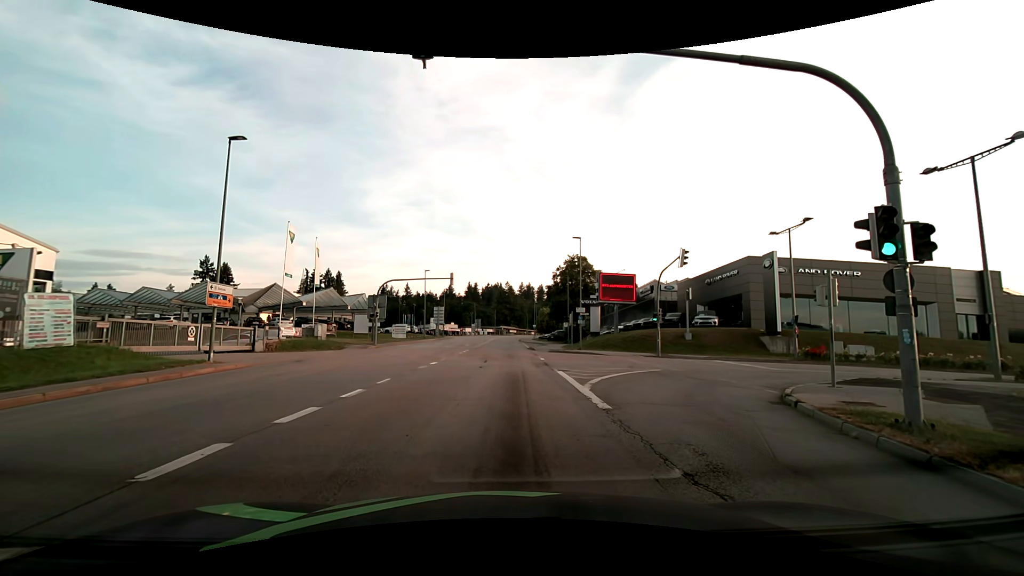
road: tertiary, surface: asphalt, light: Day
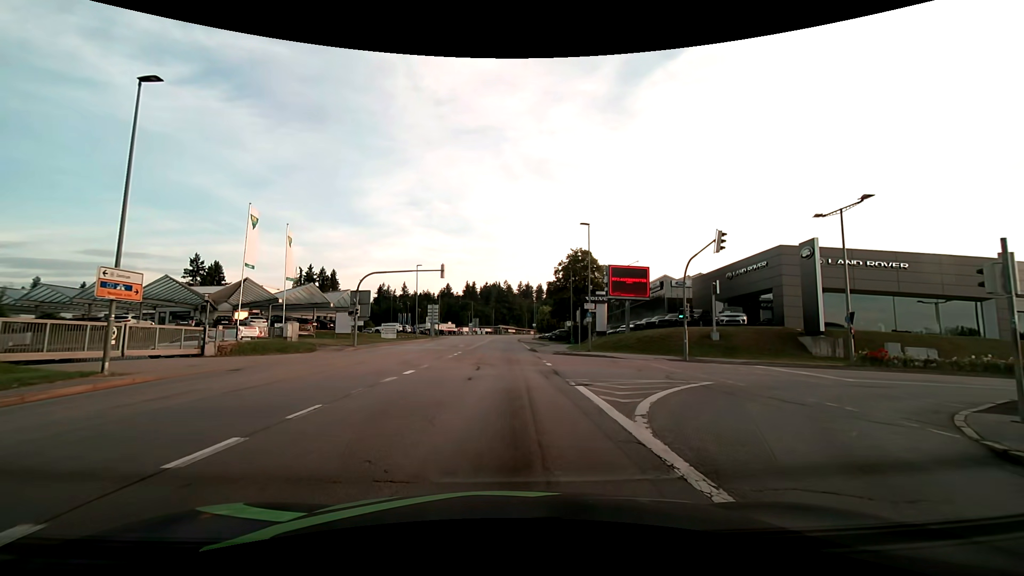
(0.0, +5.9) m; 0°
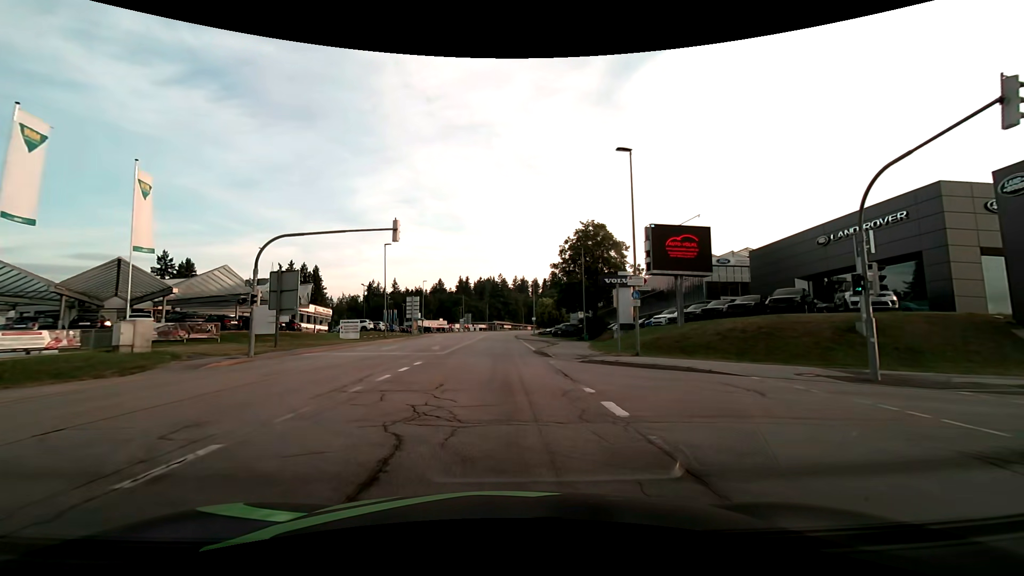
(+0.1, +15.8) m; +1°
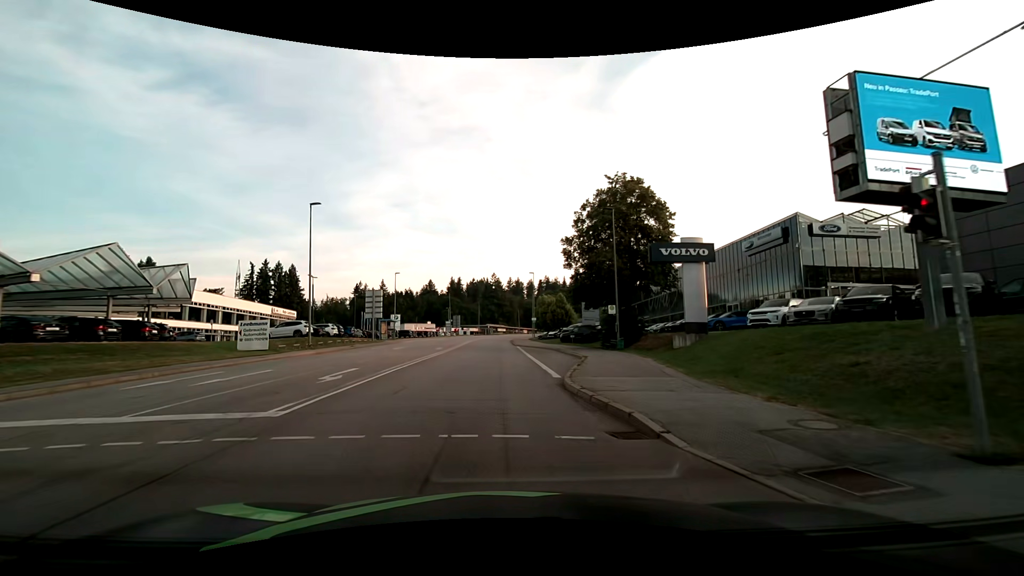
(0.0, +19.0) m; +1°
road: secondary
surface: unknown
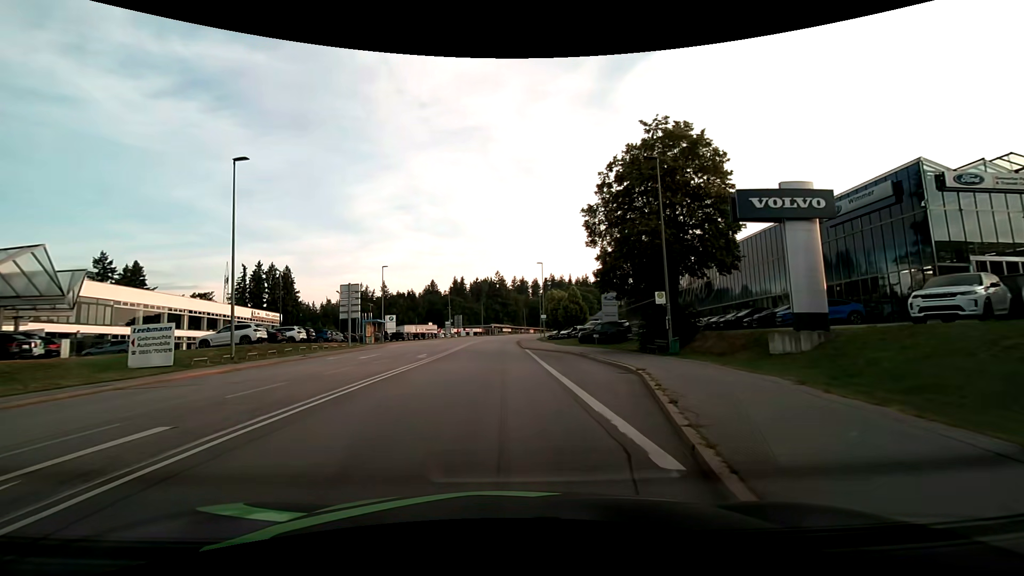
(-0.1, +10.6) m; -1°
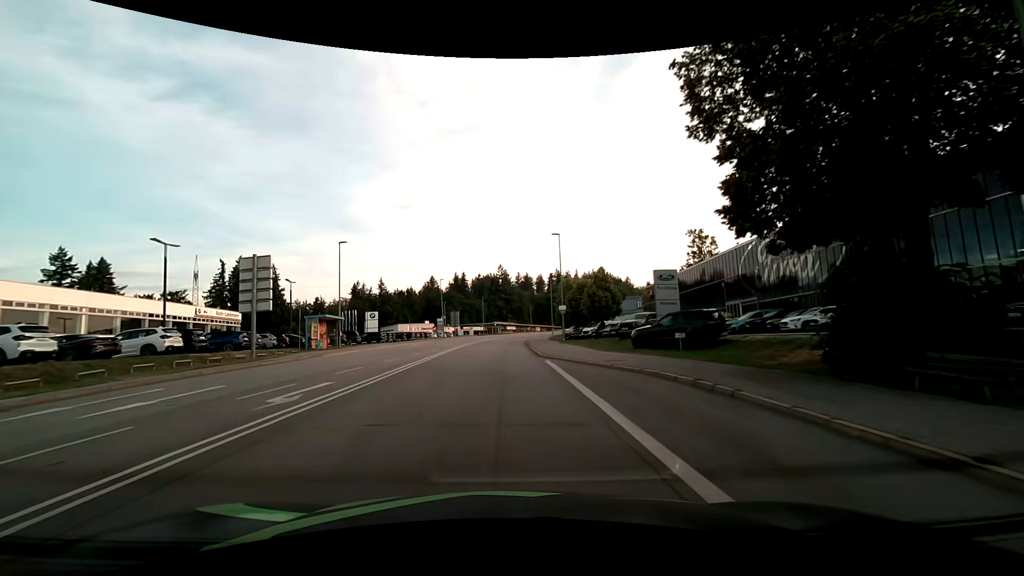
(-0.1, +18.5) m; 0°
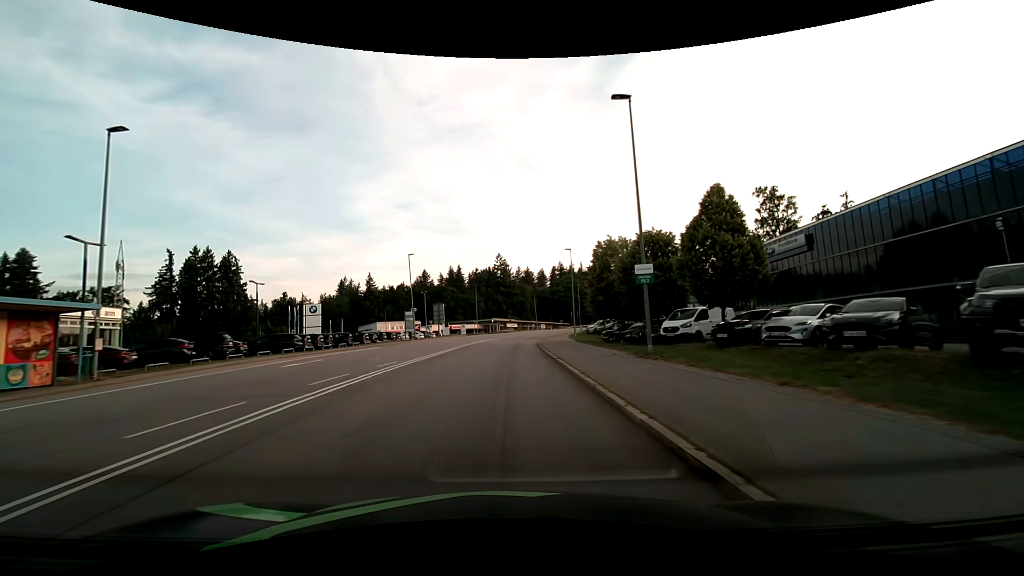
(-0.1, +28.0) m; 0°
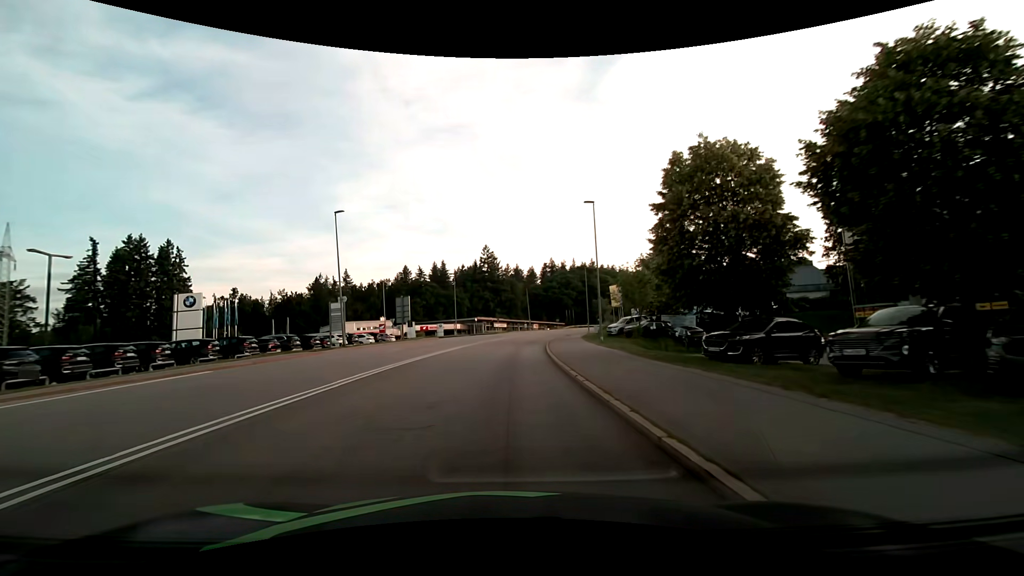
(+0.2, +22.2) m; +1°
(0, +10) (0, +20) (+1, +30) (+1, +40) (+2, +50) (+4, +60) (+6, +70) (+8, +79) (+10, +89) (+13, +99) m
